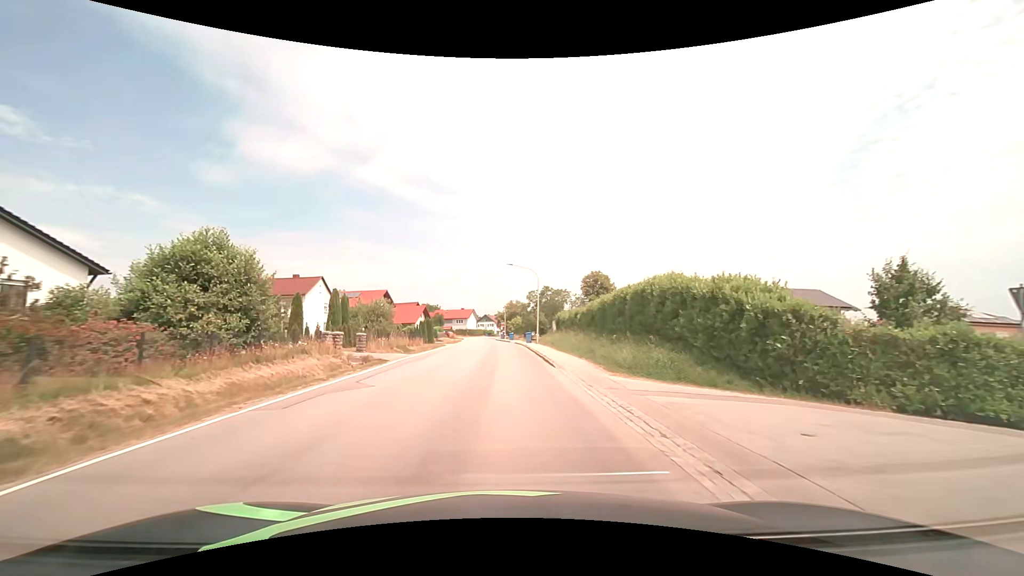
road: secondary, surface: asphalt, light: Day
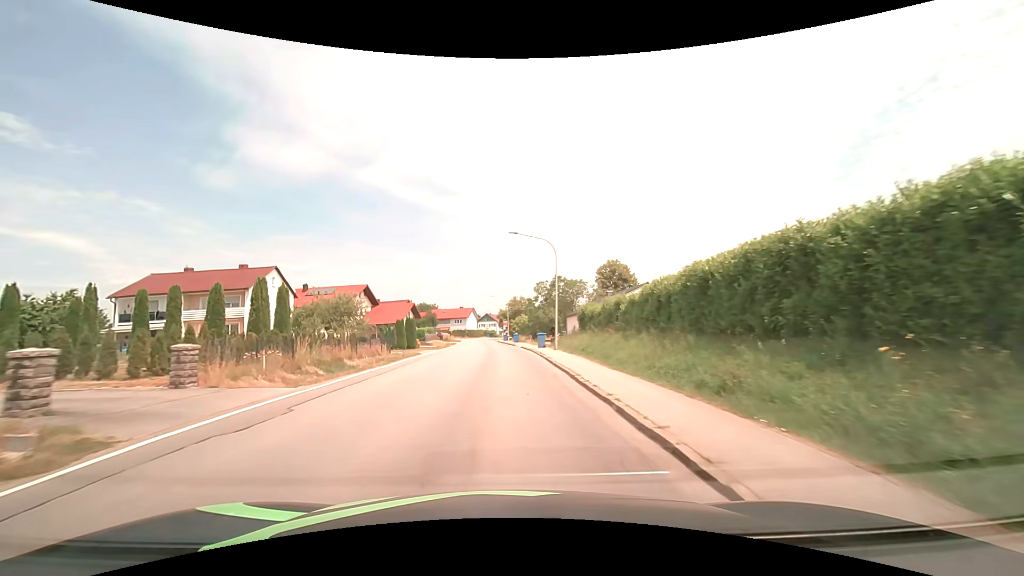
(-0.1, +15.1) m; 0°
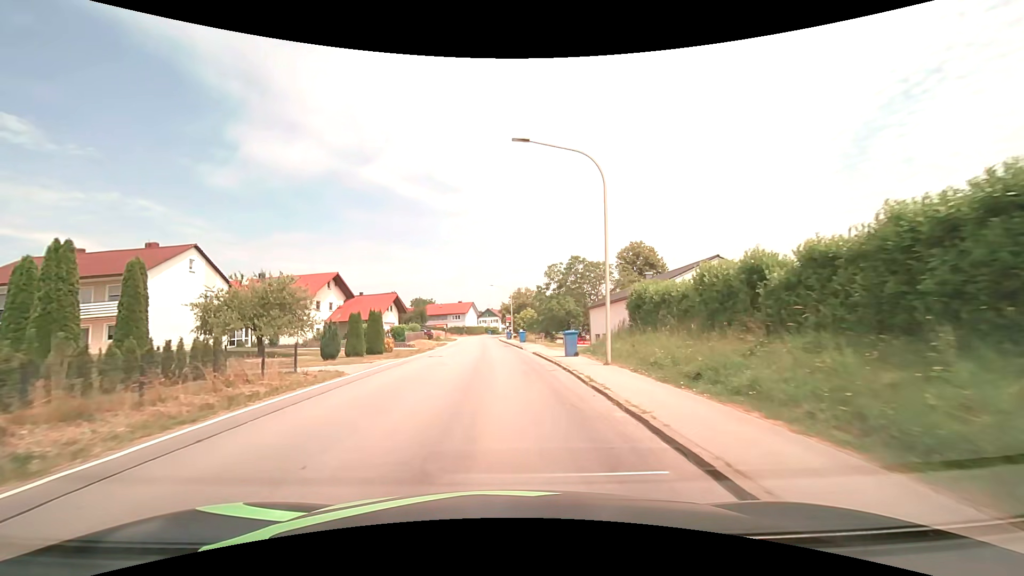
(-0.1, +15.2) m; 0°
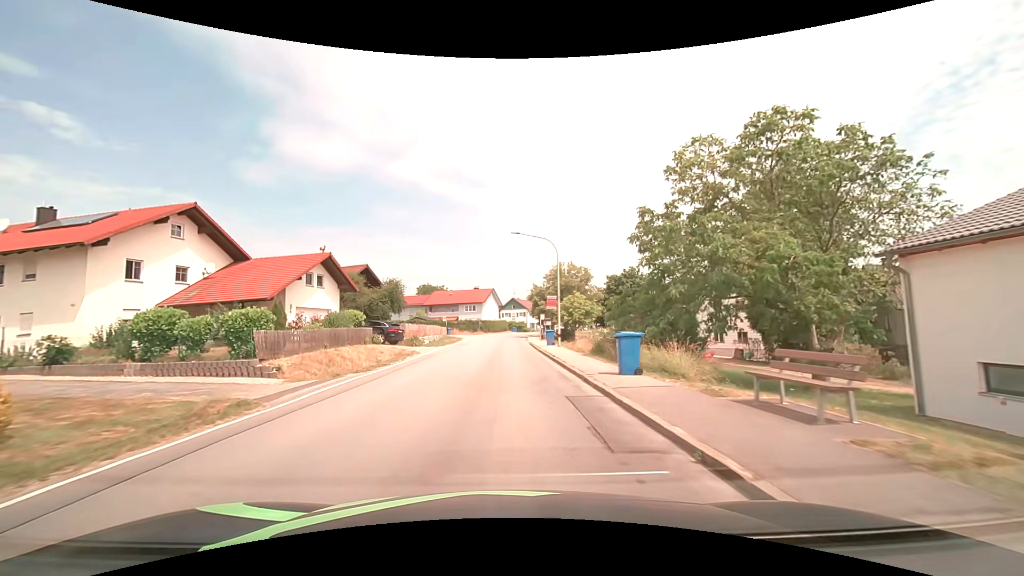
(-1.0, +34.8) m; -3°
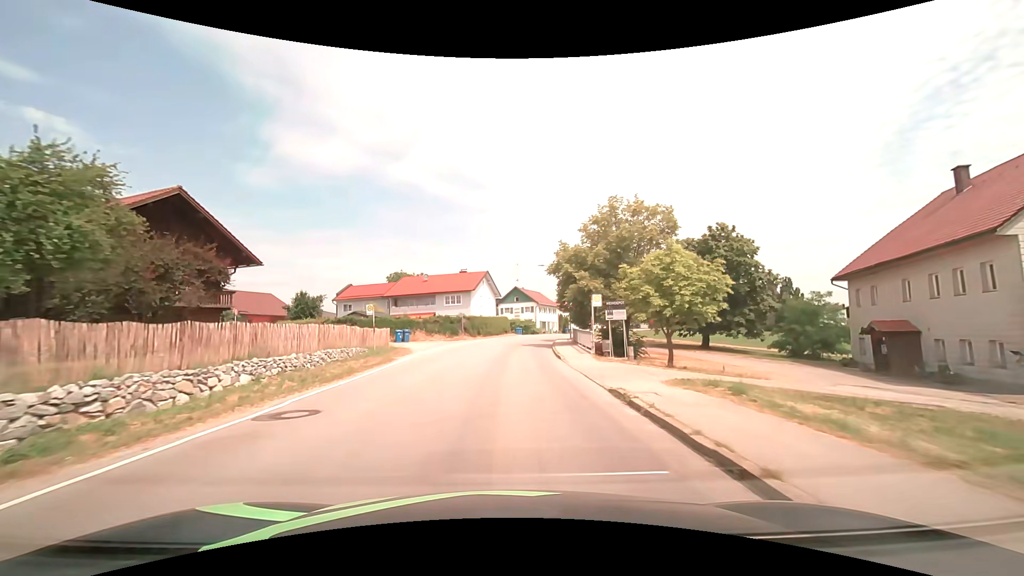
(0.0, +34.2) m; 0°
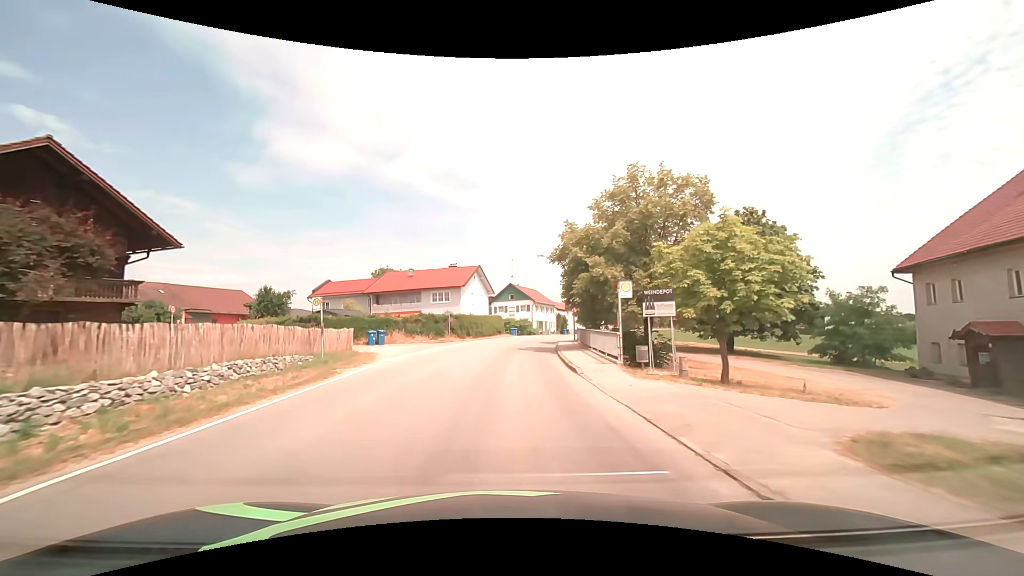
(0.0, +6.8) m; 0°
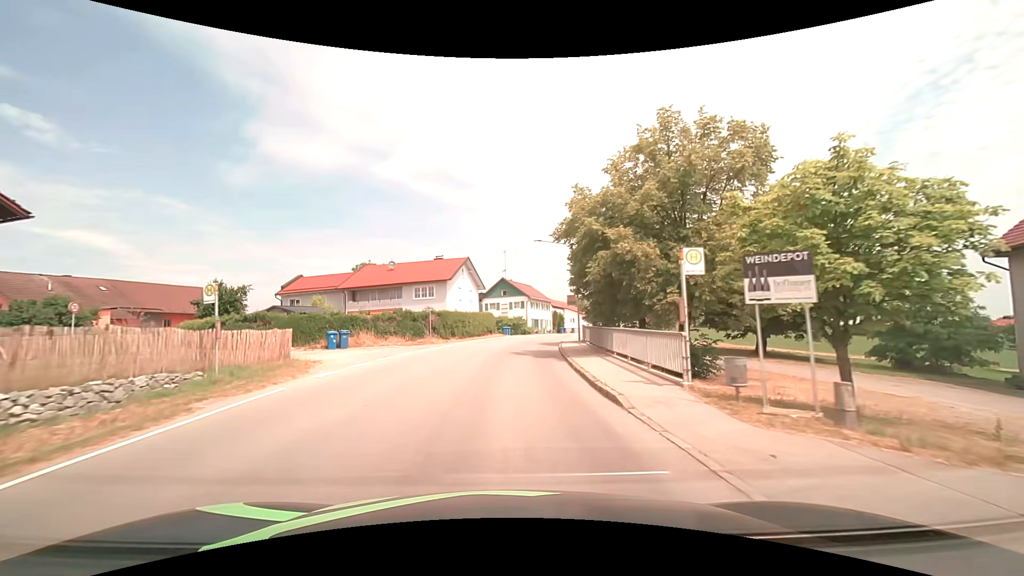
(+0.1, +6.9) m; +1°
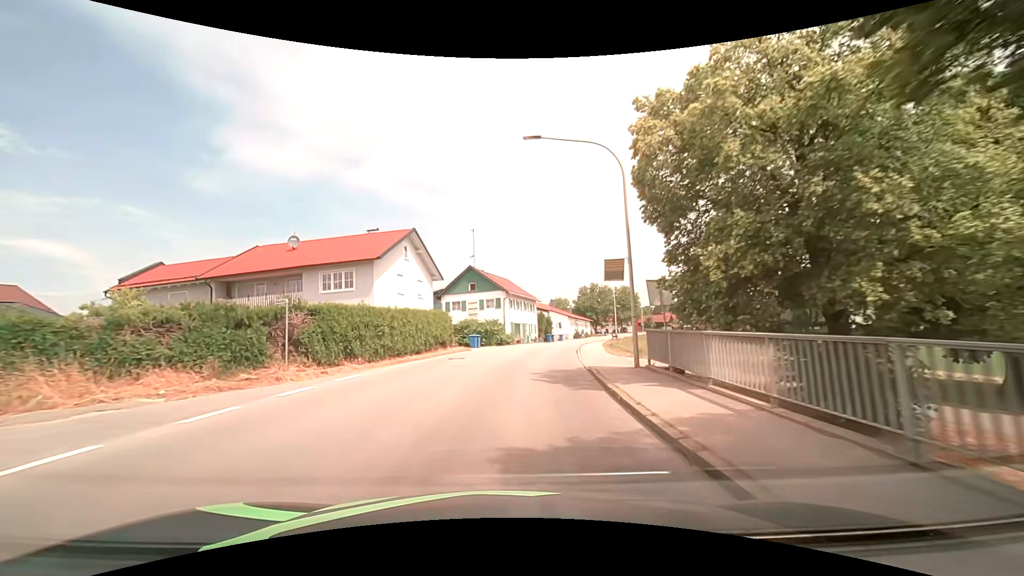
(+0.6, +20.8) m; +3°
(0, +10) (+1, +20) (+2, +30) (+4, +40) (+6, +49) (+9, +59) (+12, +69) (+15, +78) (+17, +88) (+21, +97) m
